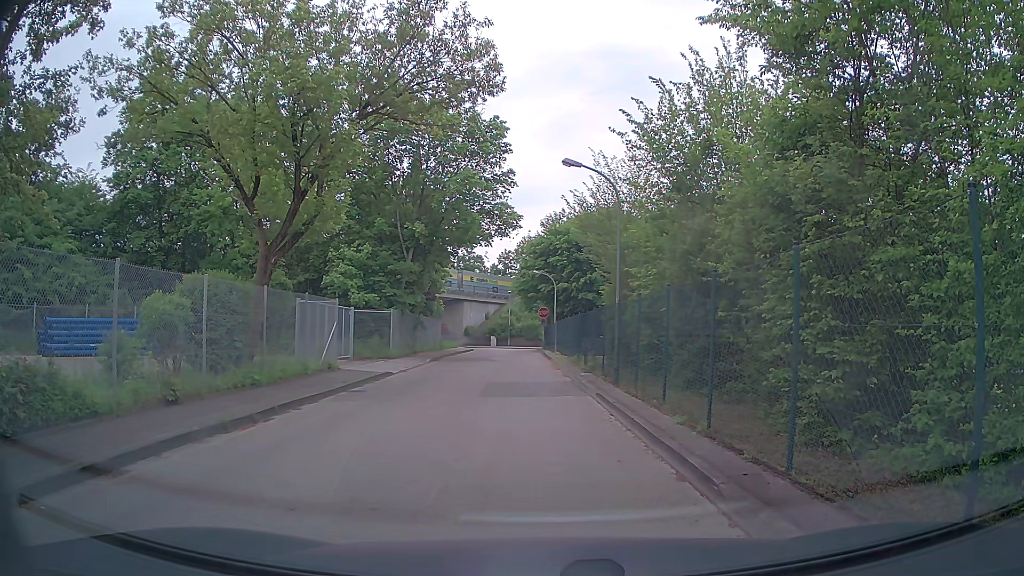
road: tertiary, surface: asphalt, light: Day
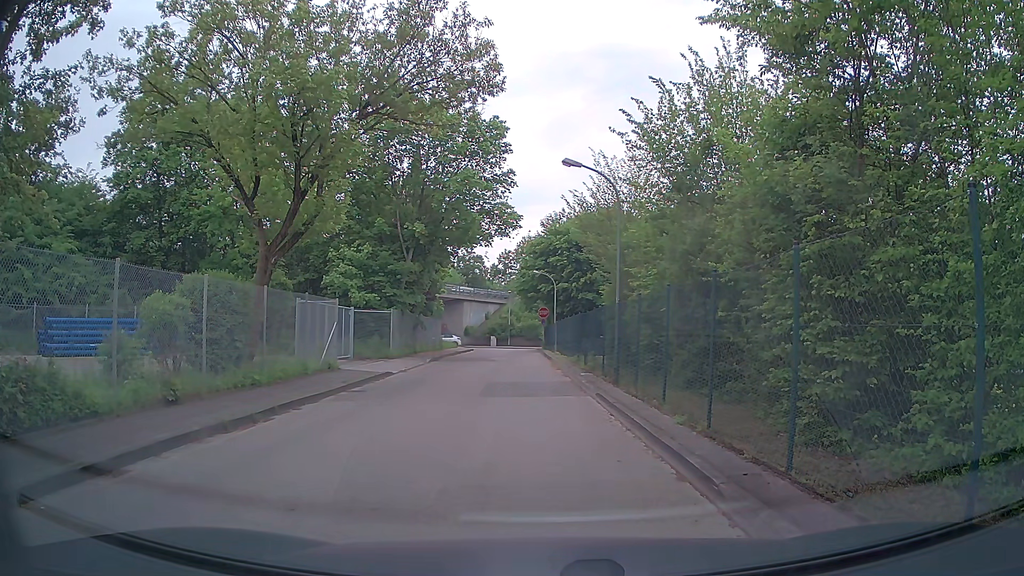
(0.0, 0.0) m; 0°
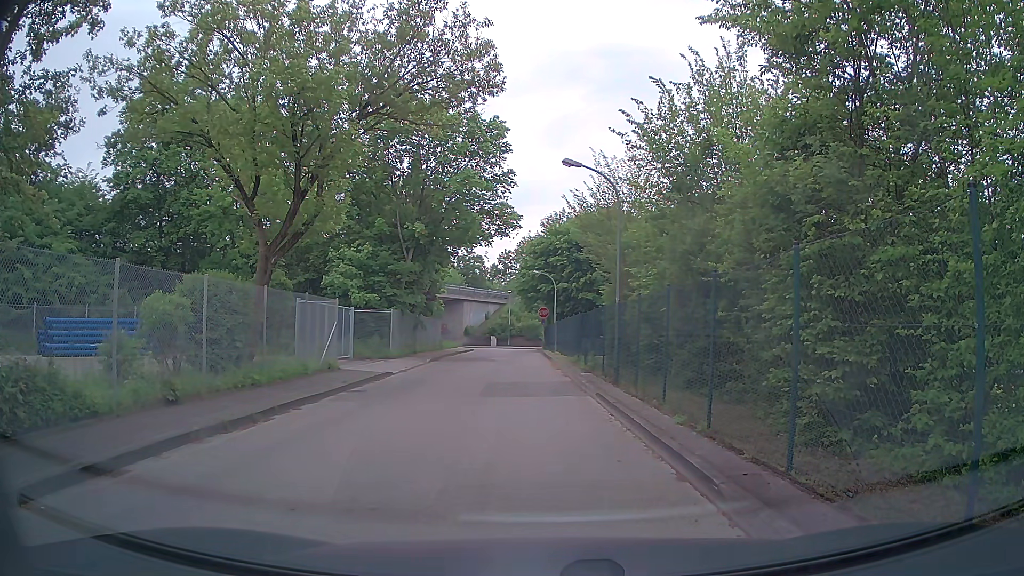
(0.0, 0.0) m; 0°
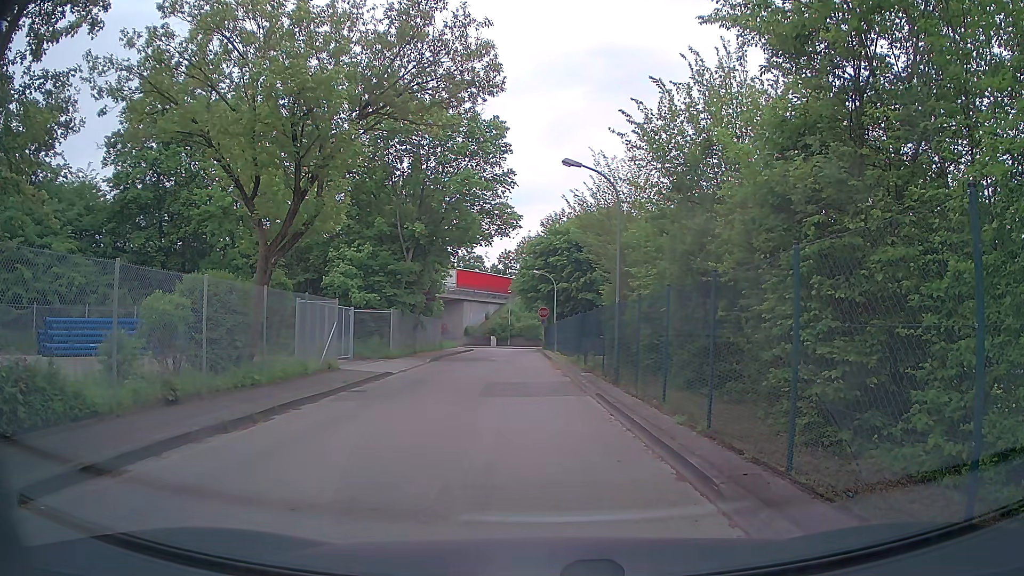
(0.0, 0.0) m; 0°
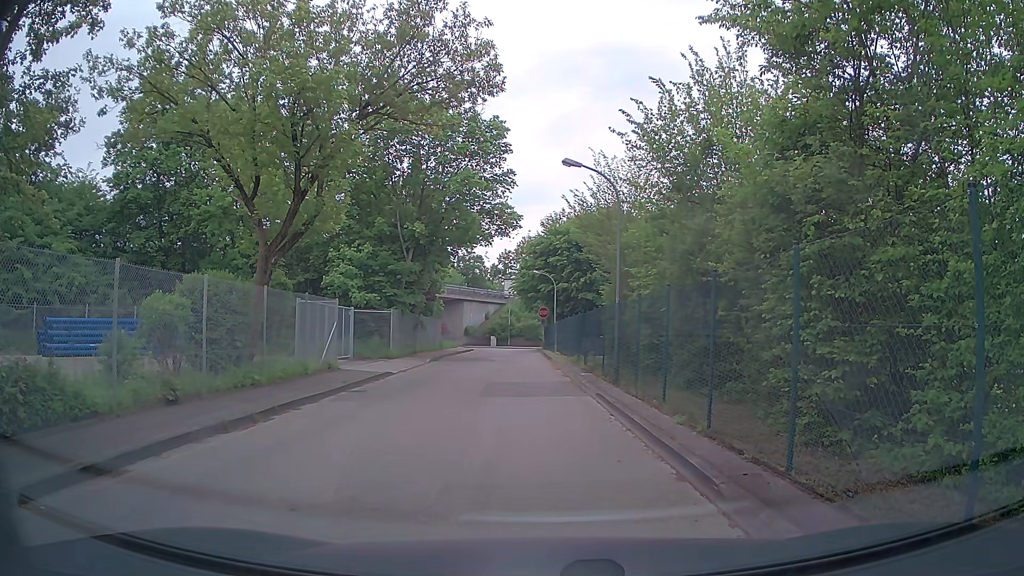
(0.0, 0.0) m; 0°
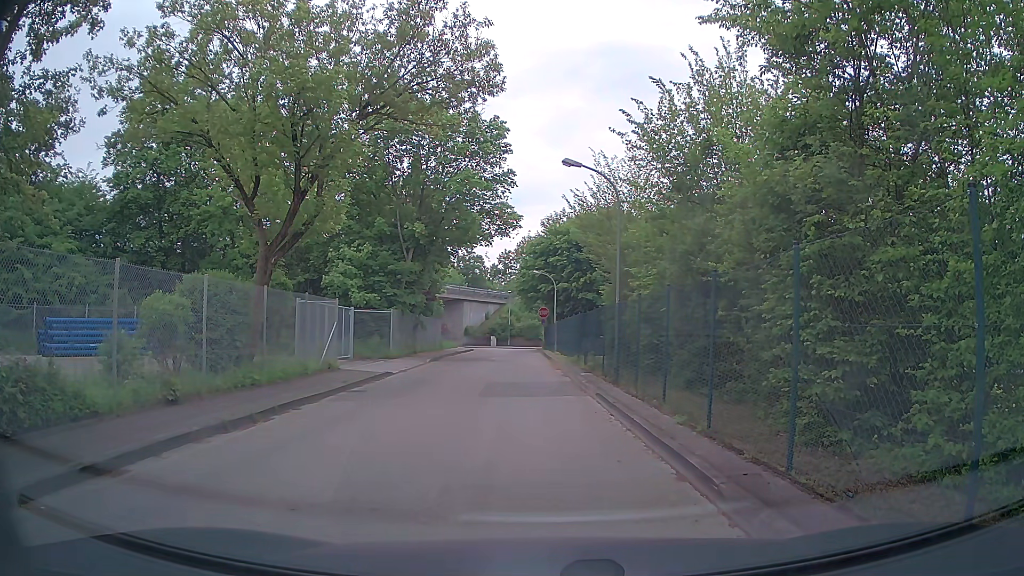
(0.0, 0.0) m; 0°
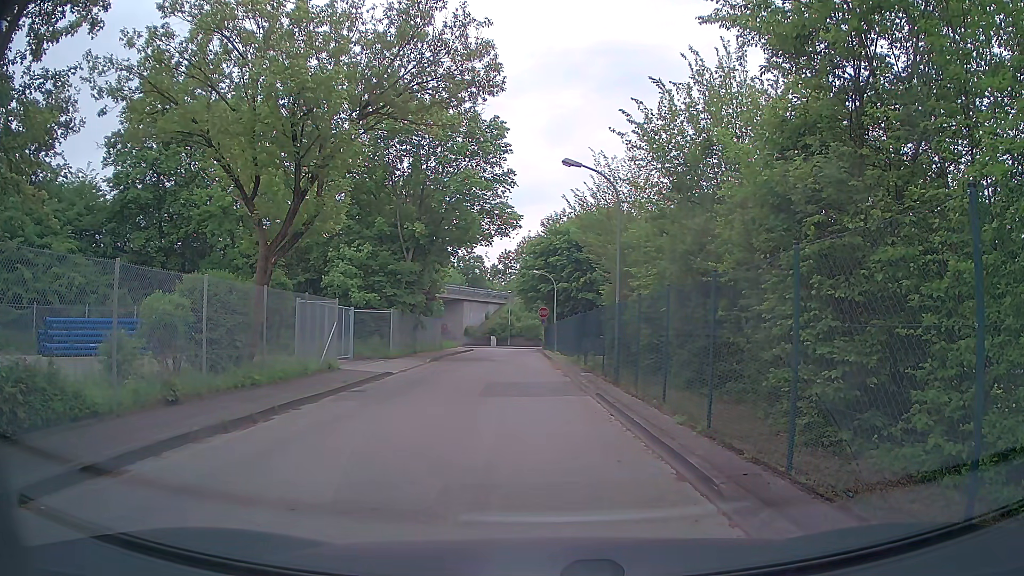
(0.0, 0.0) m; 0°
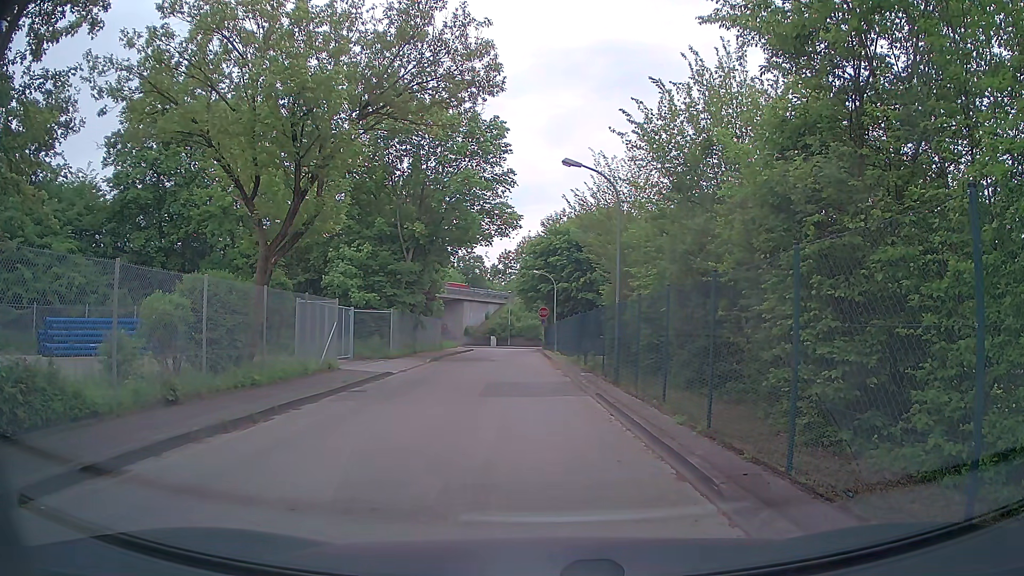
(0.0, 0.0) m; 0°
